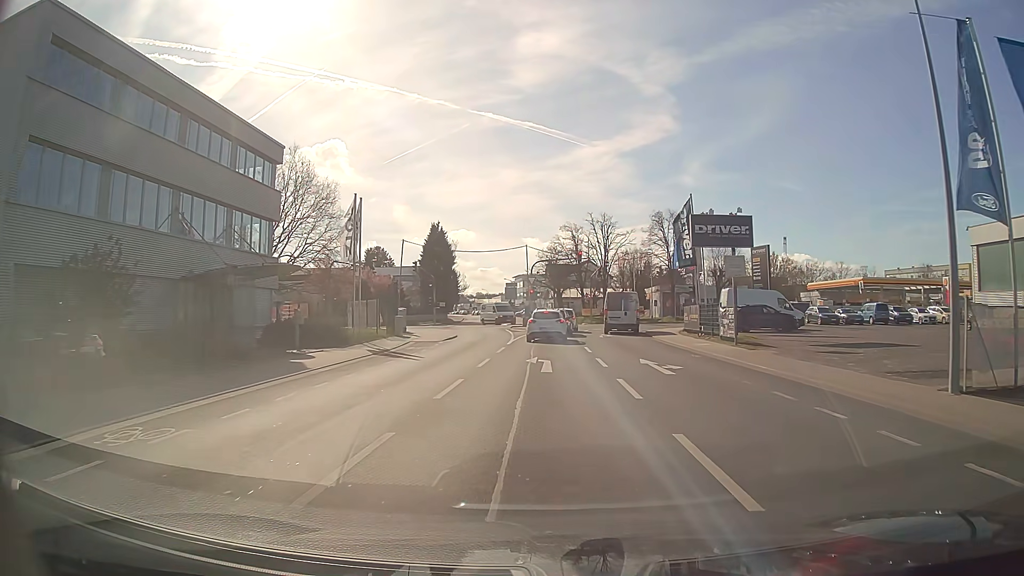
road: tertiary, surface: asphalt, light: Day
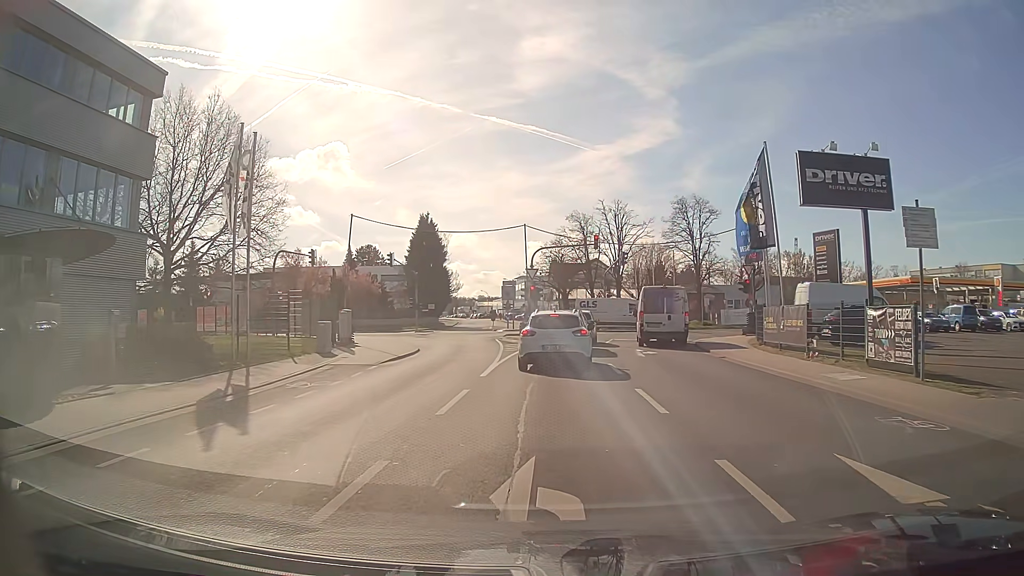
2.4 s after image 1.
(0.0, +13.0) m; +1°
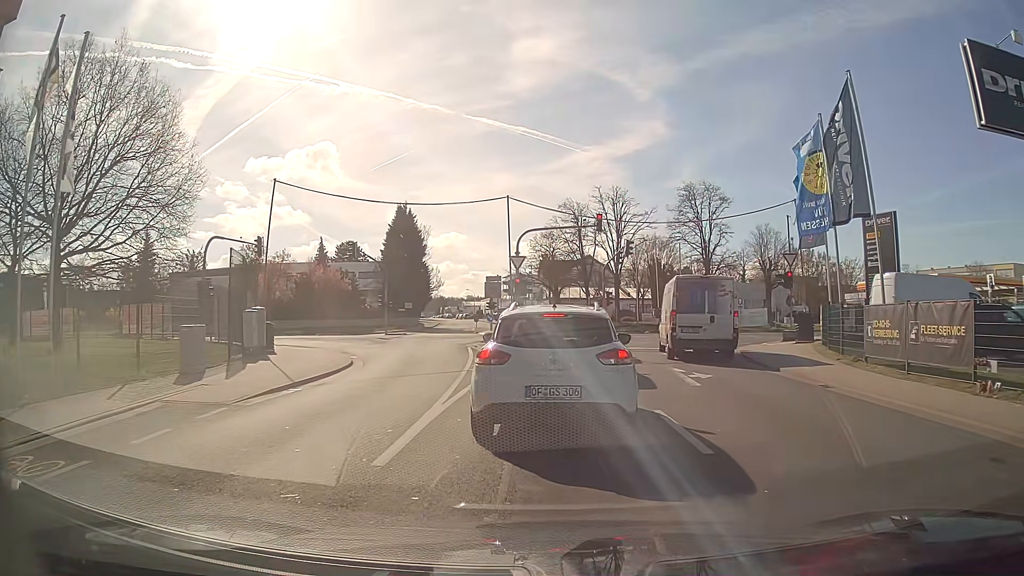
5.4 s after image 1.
(-0.1, +8.6) m; 0°
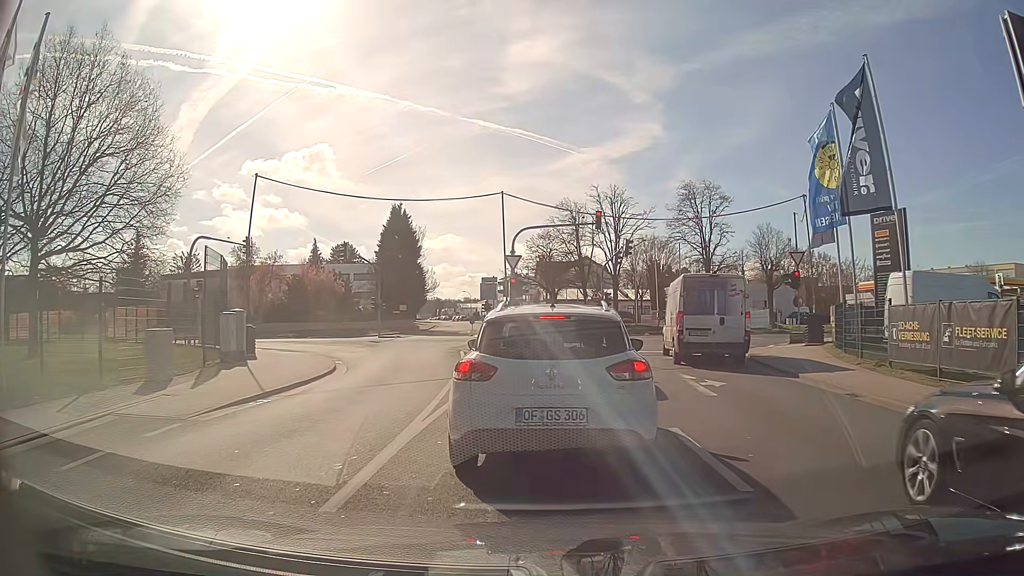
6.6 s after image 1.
(0.0, +1.3) m; +1°
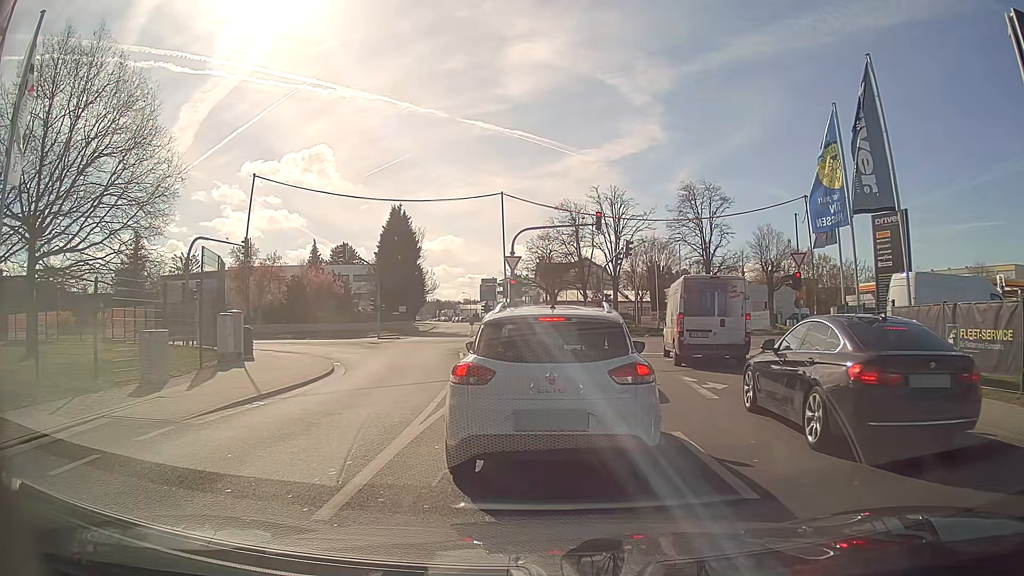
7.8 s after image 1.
(0.0, +0.2) m; 0°
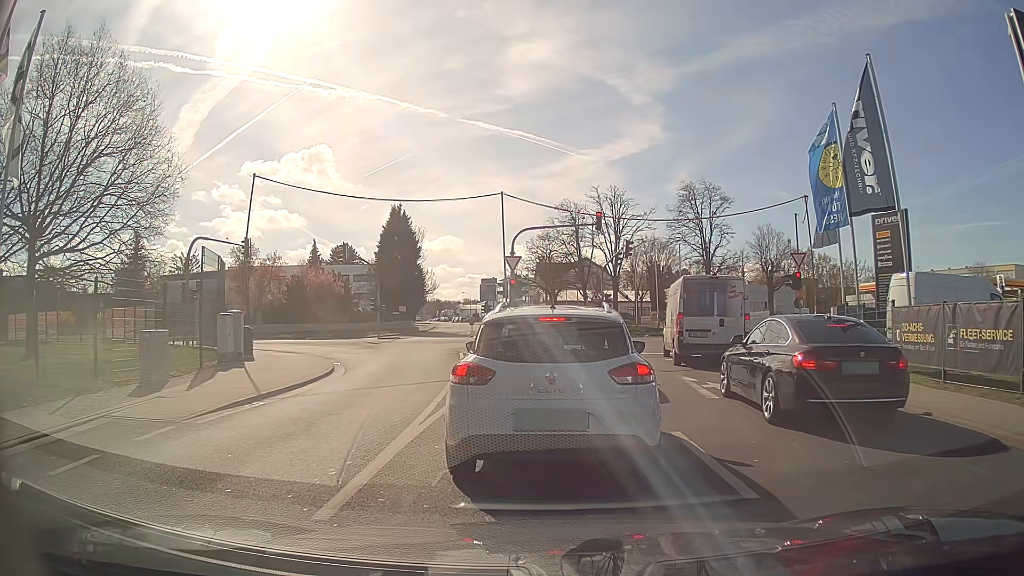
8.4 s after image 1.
(0.0, 0.0) m; 0°
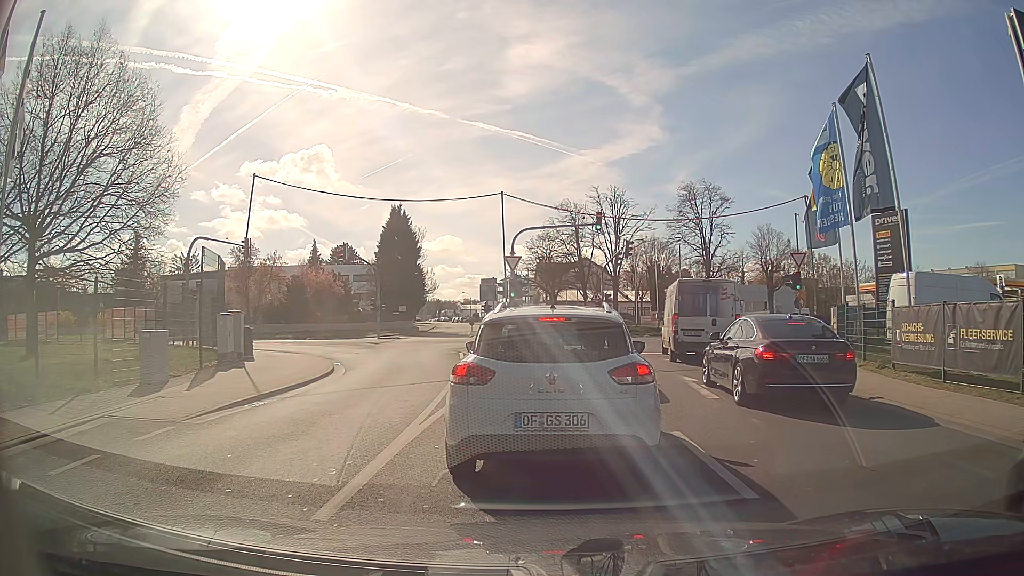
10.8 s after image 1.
(0.0, 0.0) m; 0°
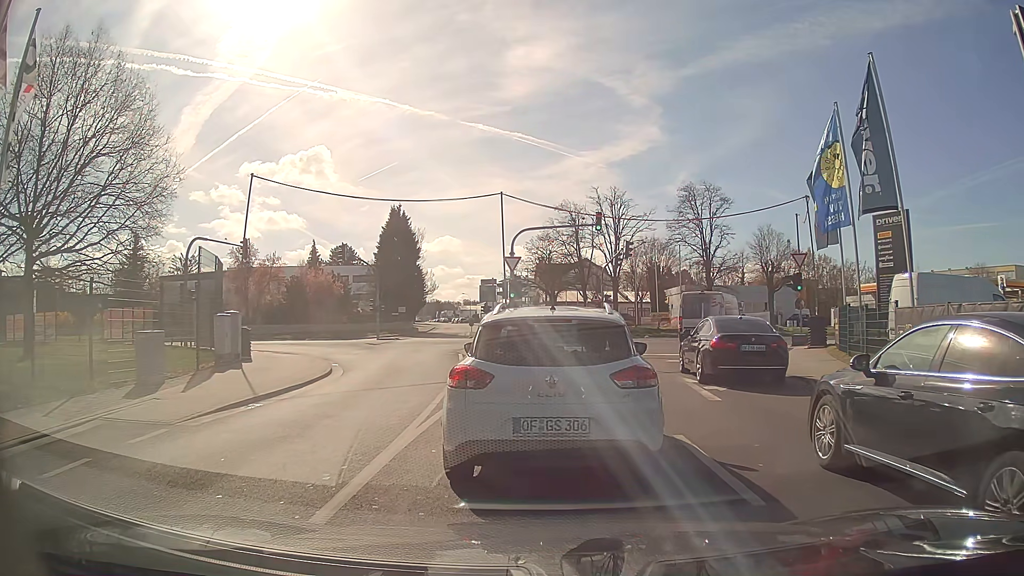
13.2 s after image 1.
(0.0, +0.1) m; 0°
(0, +10) (+1, +20) (+1, +30) (-1, +40) (-8, +47) (-17, +50) (-27, +50) (-37, +50) (-47, +50) (-57, +50) m
